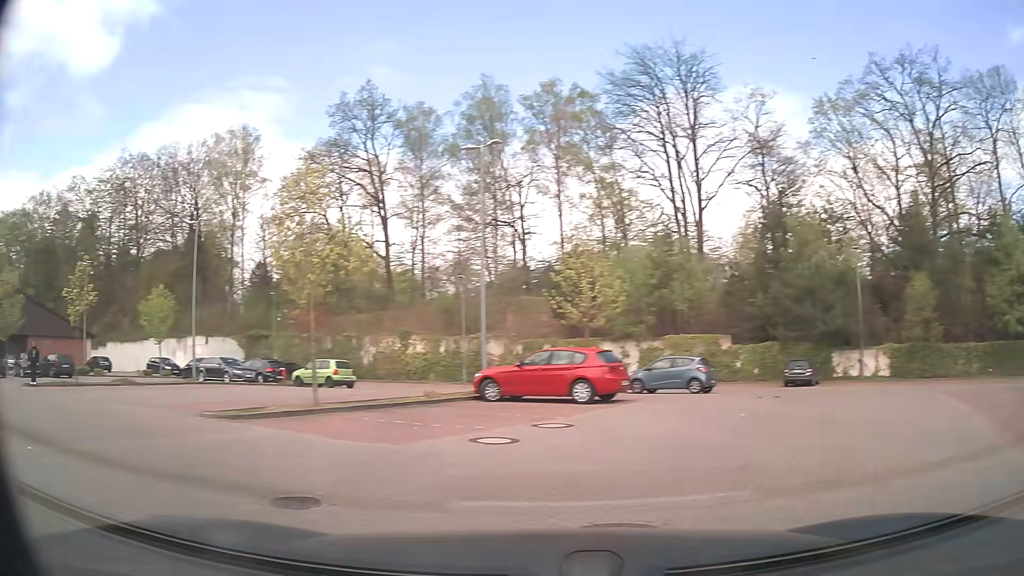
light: Day
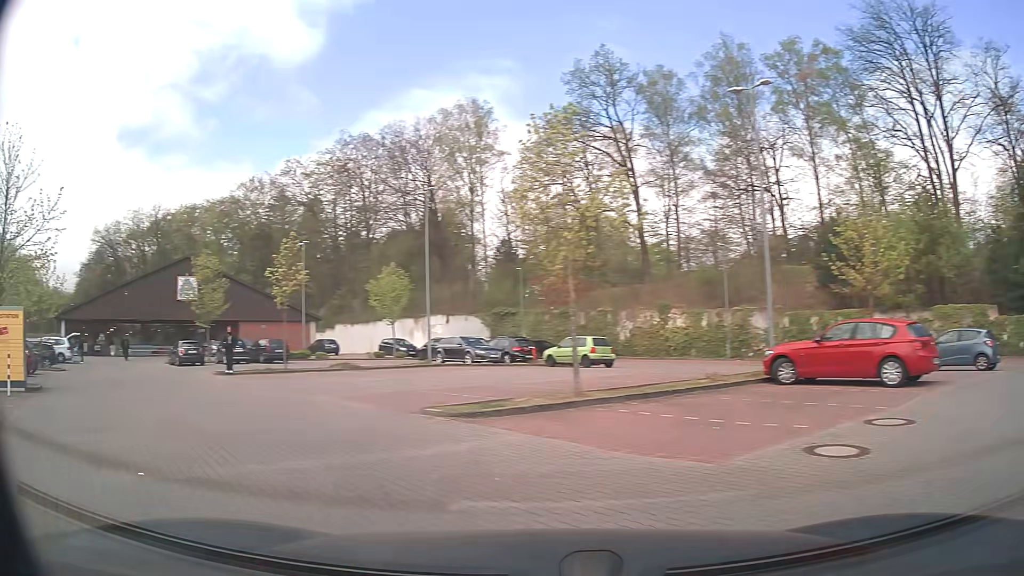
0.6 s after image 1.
(-0.6, +3.0) m; -20°
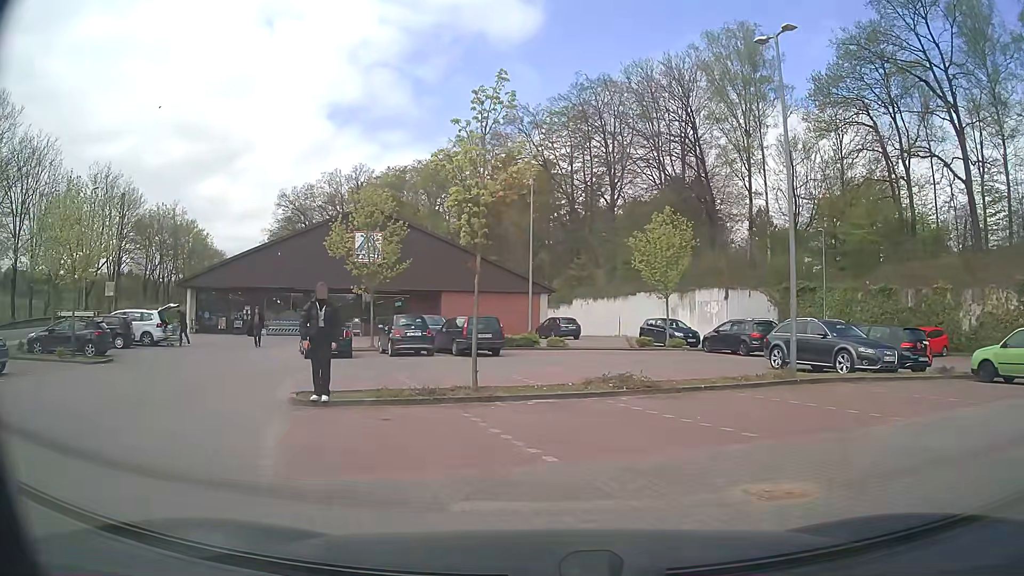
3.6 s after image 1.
(-5.4, +15.1) m; -22°
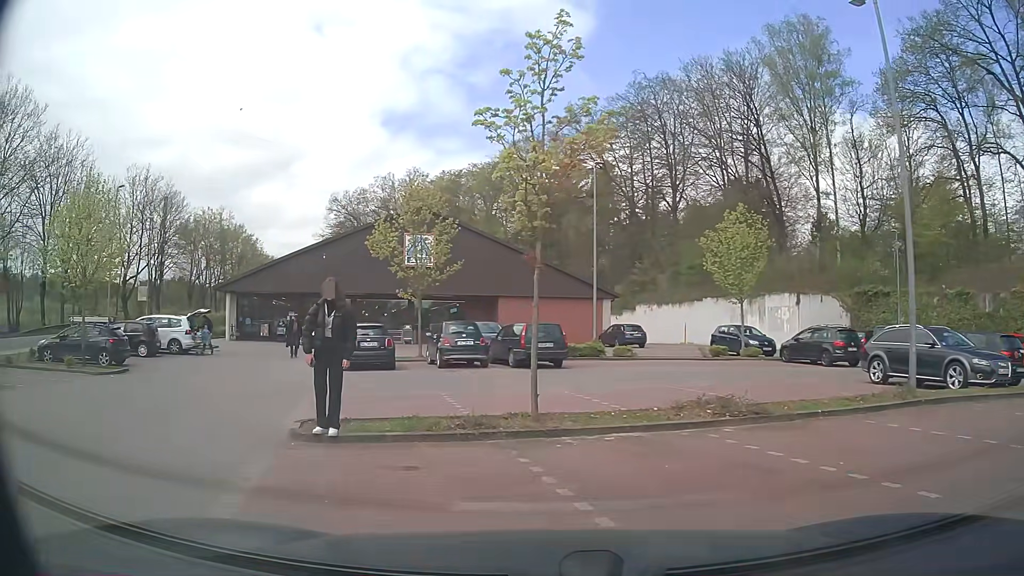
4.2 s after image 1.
(-0.1, +2.6) m; -5°
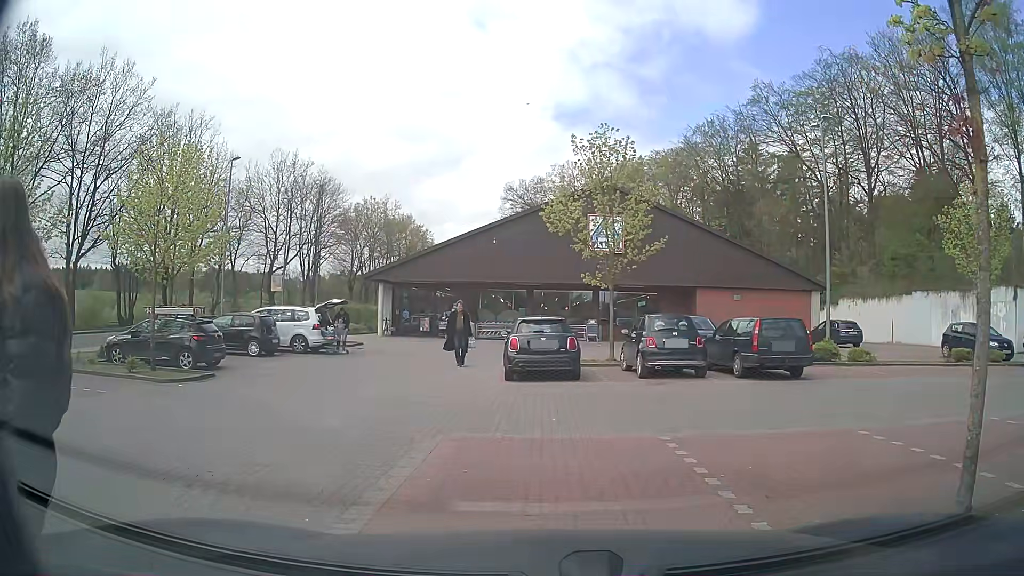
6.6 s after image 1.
(-0.7, +5.3) m; -14°
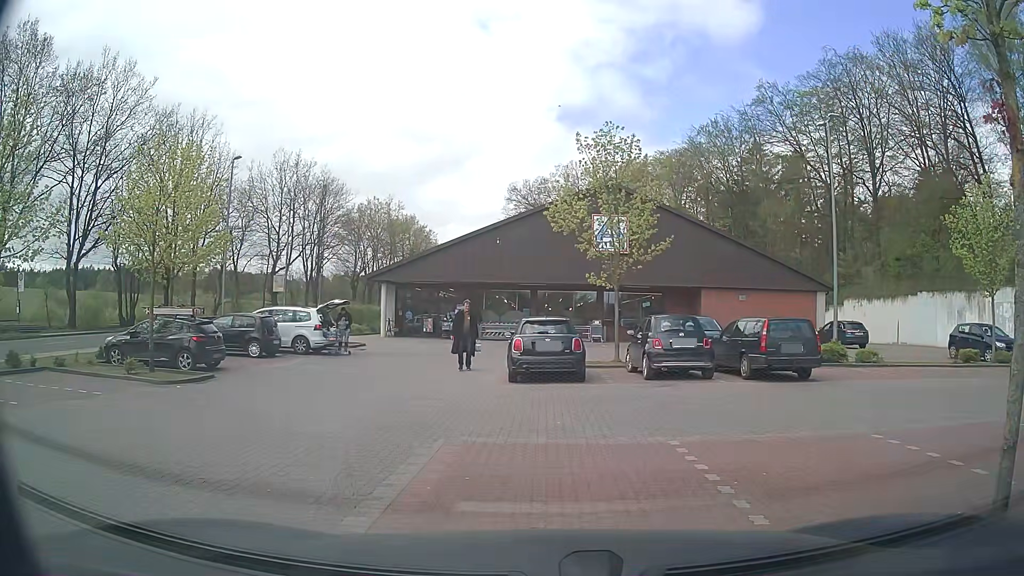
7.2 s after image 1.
(0.0, +0.2) m; 0°
